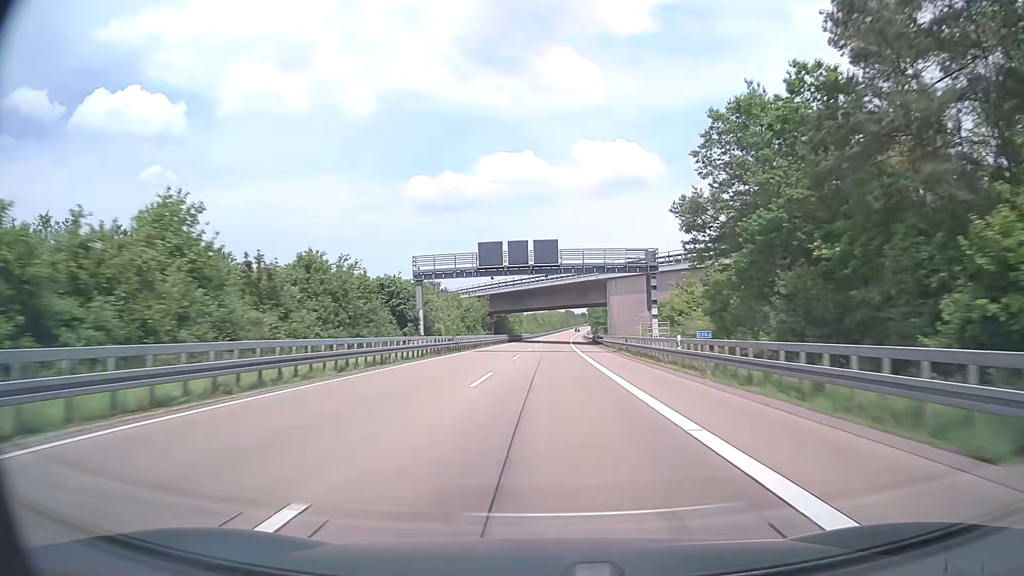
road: motorway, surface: asphalt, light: Day
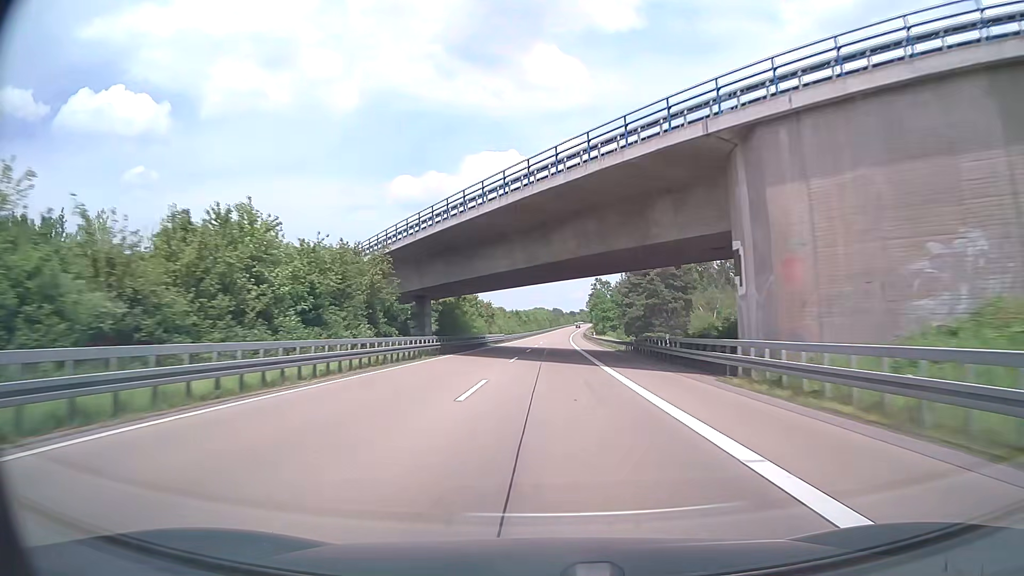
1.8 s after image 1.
(+0.4, +57.2) m; +1°
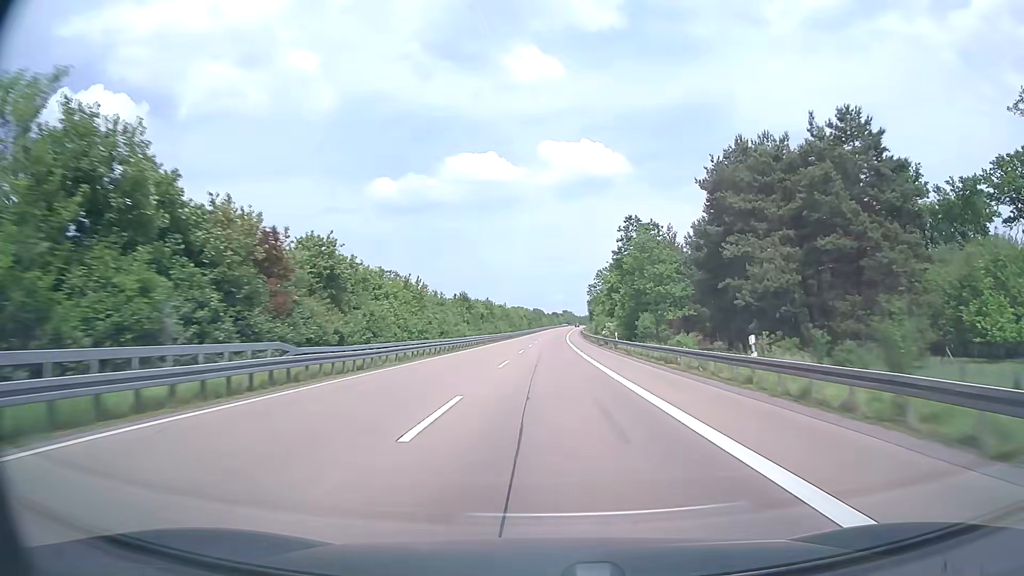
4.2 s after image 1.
(+0.8, +76.2) m; +2°
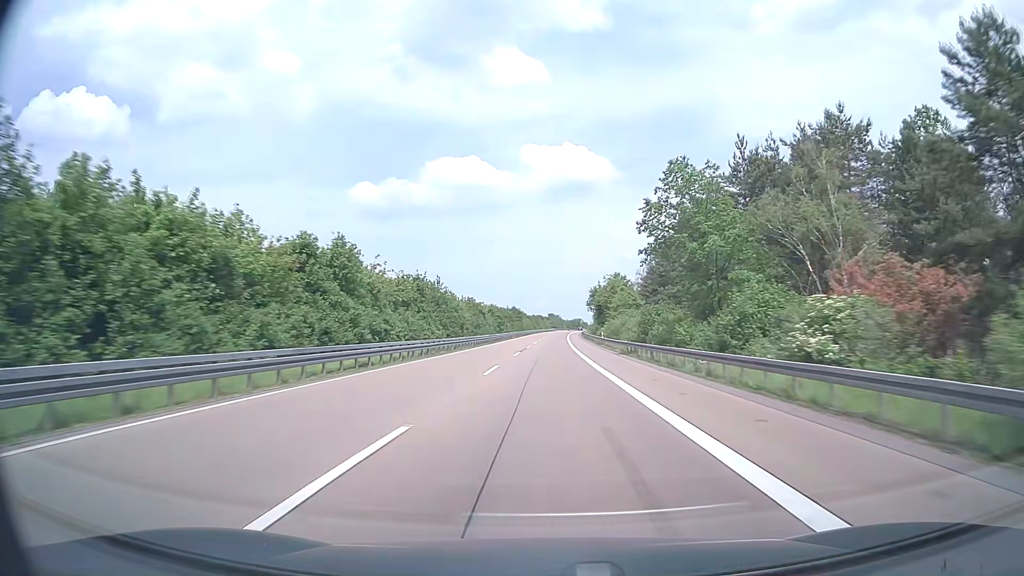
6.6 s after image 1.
(+1.0, +76.0) m; +1°
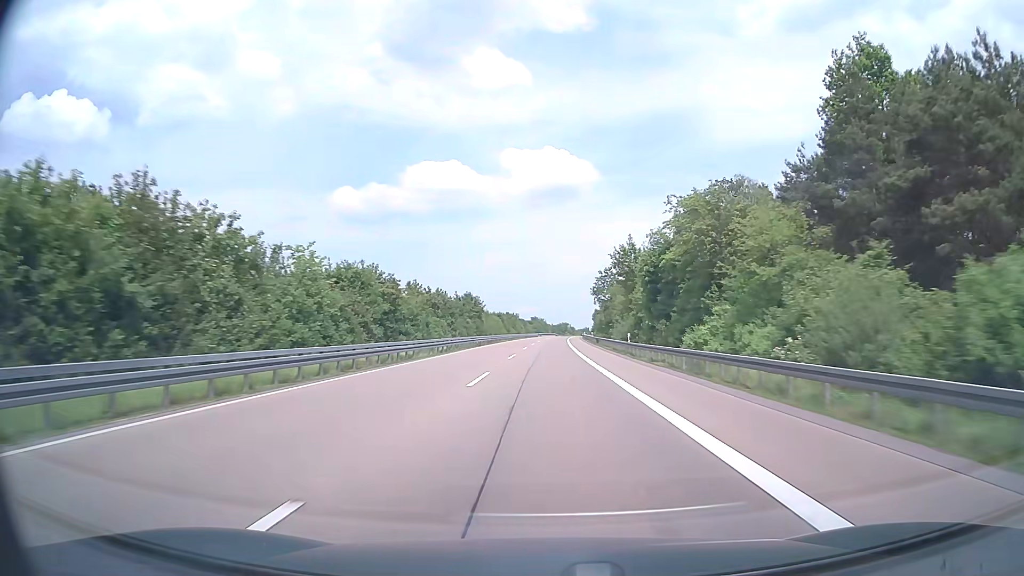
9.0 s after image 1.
(+1.2, +75.9) m; +2°
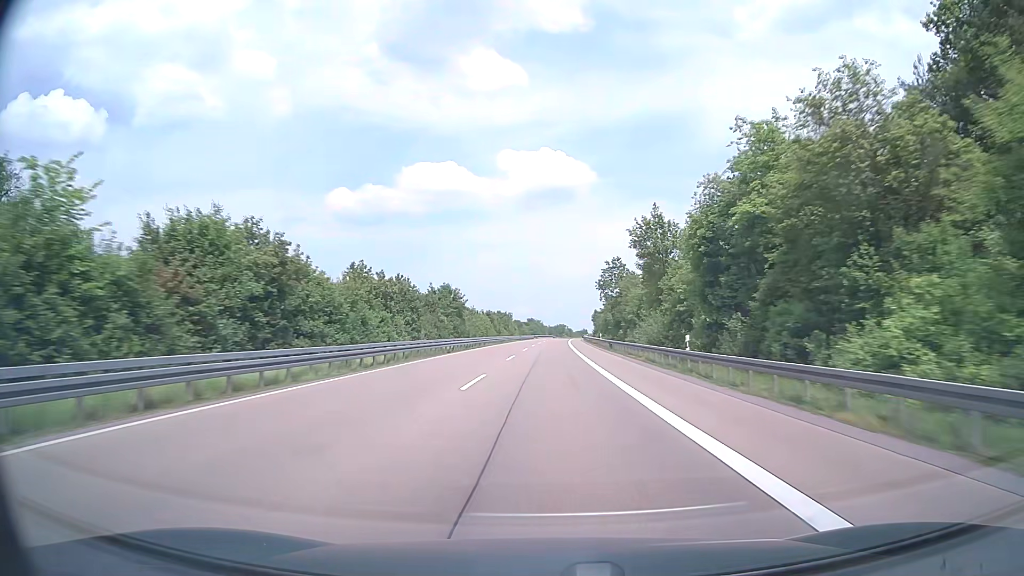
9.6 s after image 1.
(+0.1, +19.0) m; 0°
(0, +10) (0, +20) (0, +30) (0, +40) (0, +50) (0, +60) (+1, +70) (+1, +80) (+1, +90) (+1, +100) m
